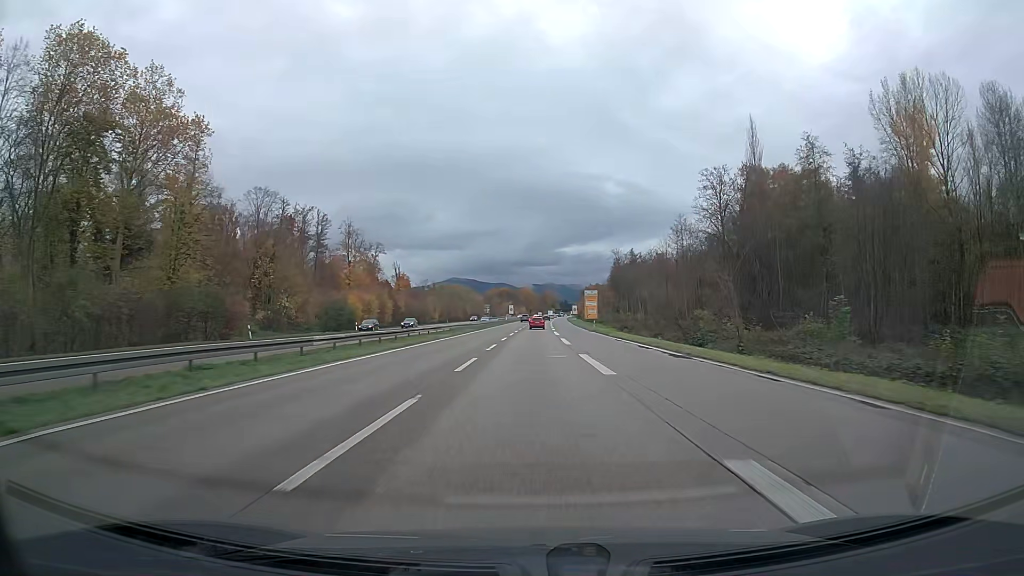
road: trunk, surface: asphalt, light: Day
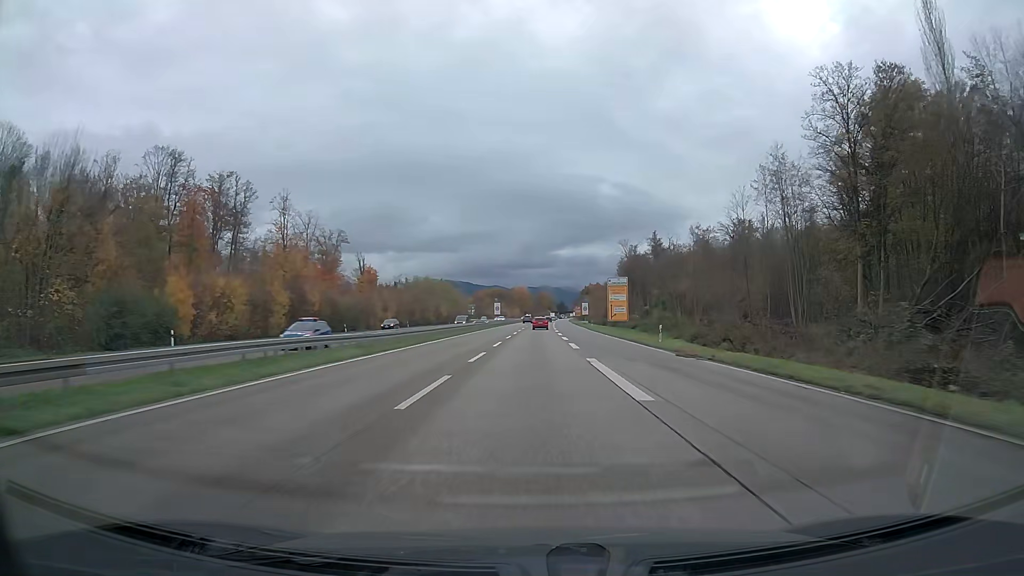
(+0.2, +44.4) m; 0°
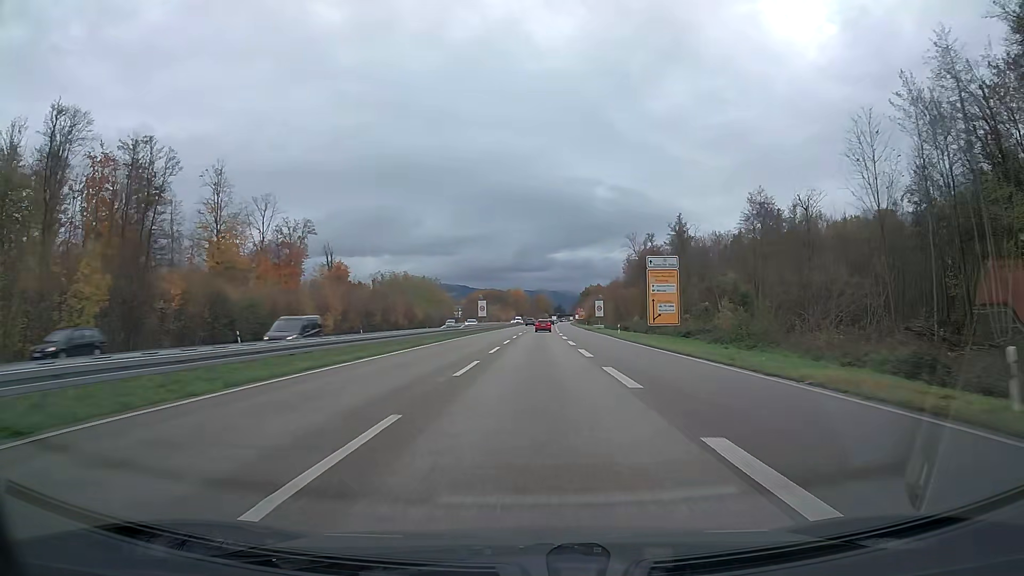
(+0.1, +29.2) m; 0°
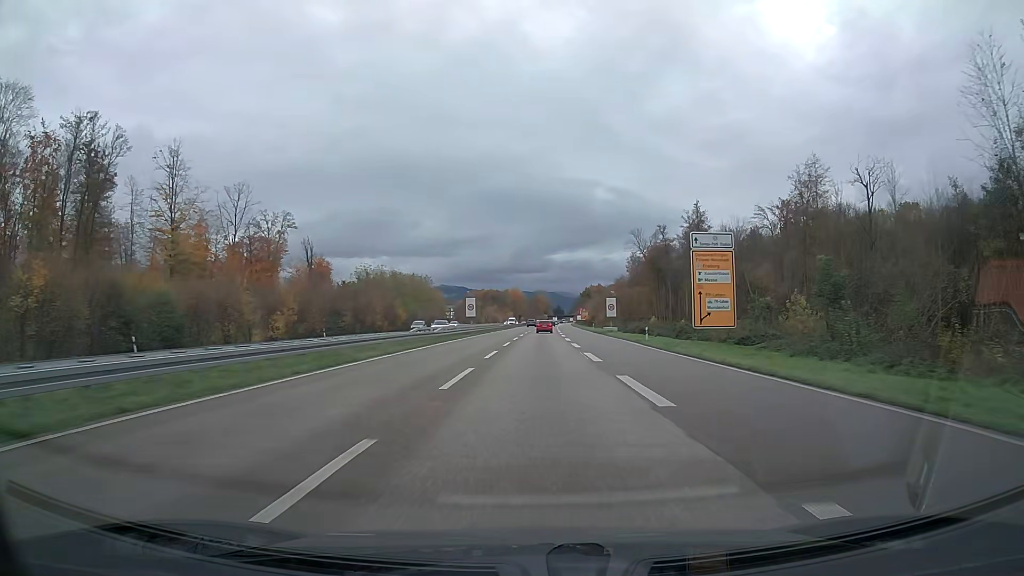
(0.0, +14.6) m; 0°
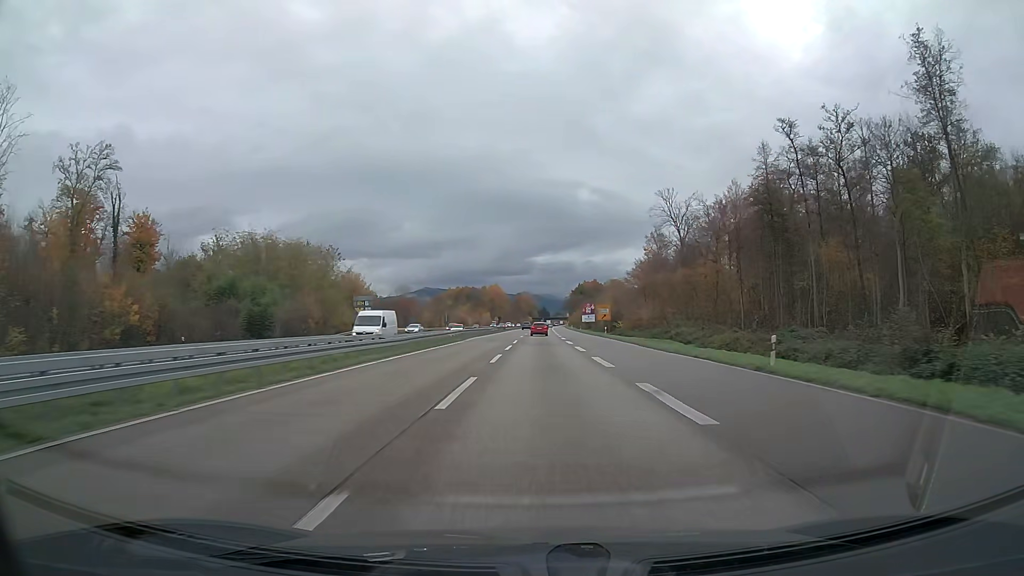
(+0.8, +72.9) m; +1°
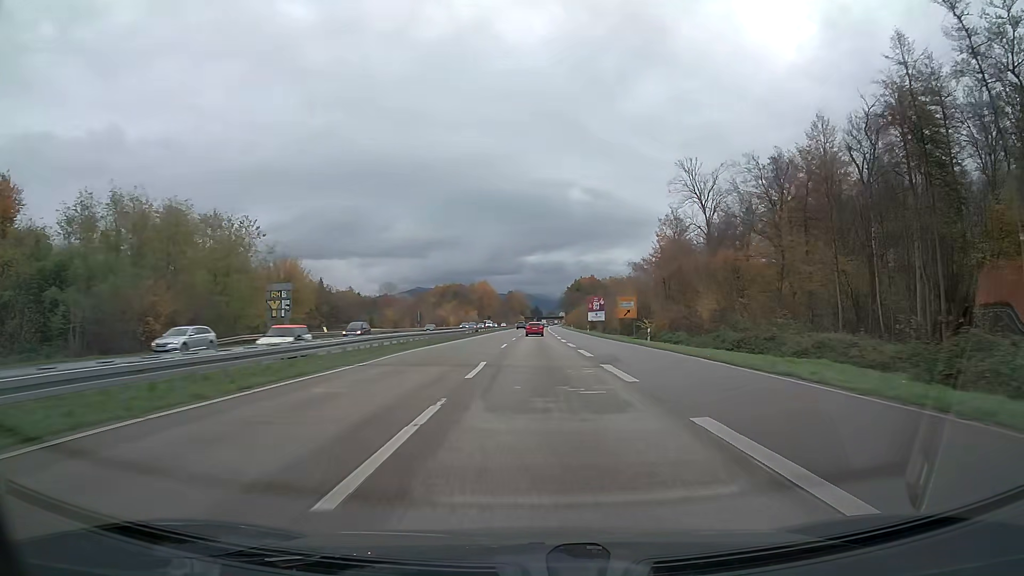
(+0.2, +29.3) m; +1°
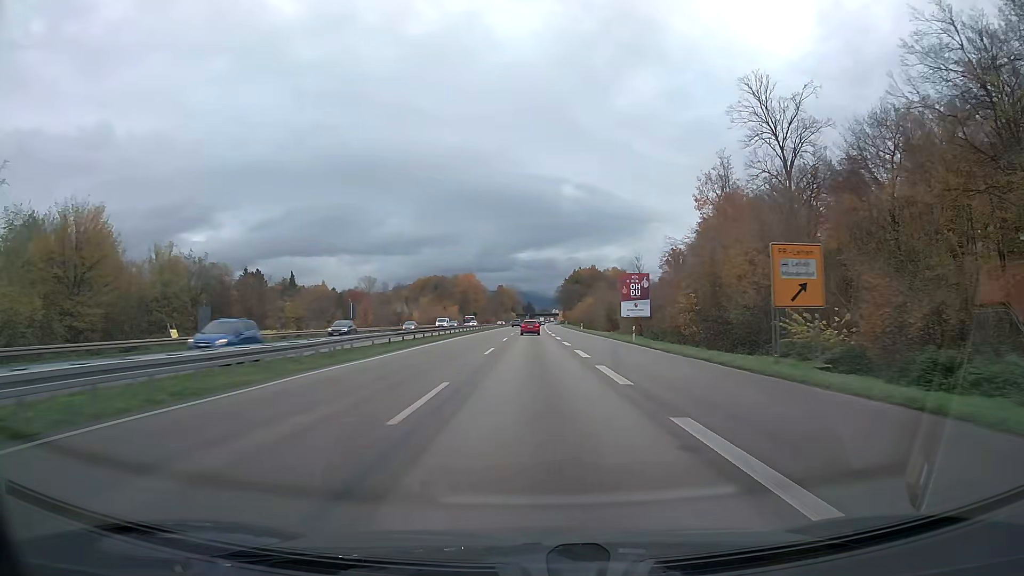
(+0.2, +44.1) m; +1°
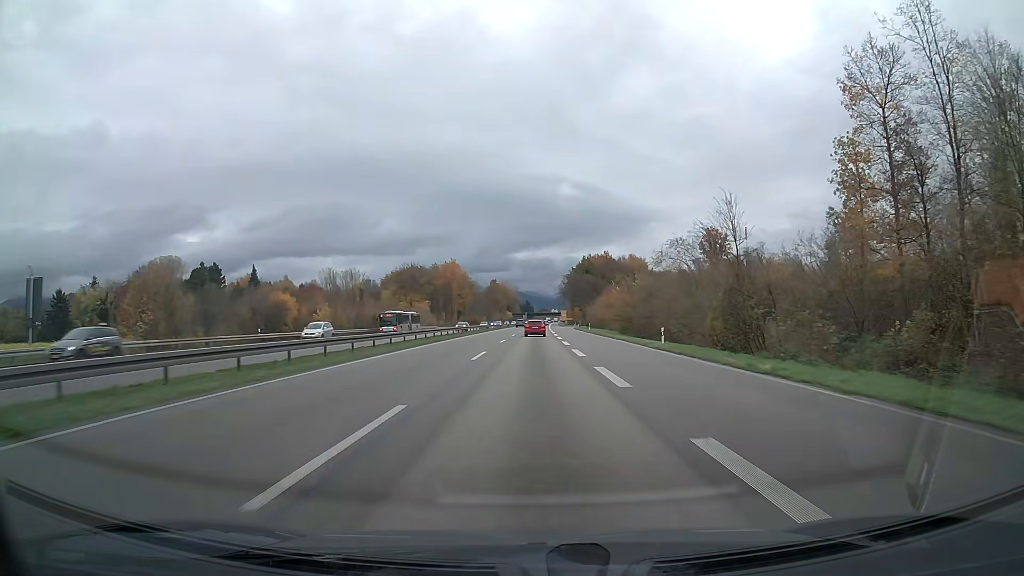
(+0.1, +59.1) m; 0°
(0, +10) (0, +20) (0, +30) (0, +40) (0, +50) (0, +60) (0, +70) (0, +80) (0, +90) (0, +100) m
